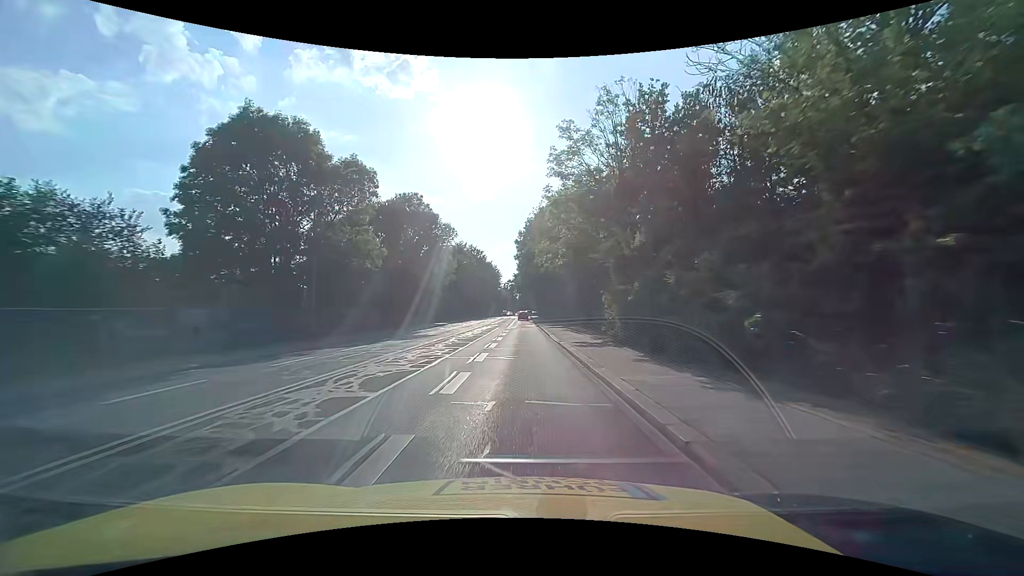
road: secondary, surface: asphalt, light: Day
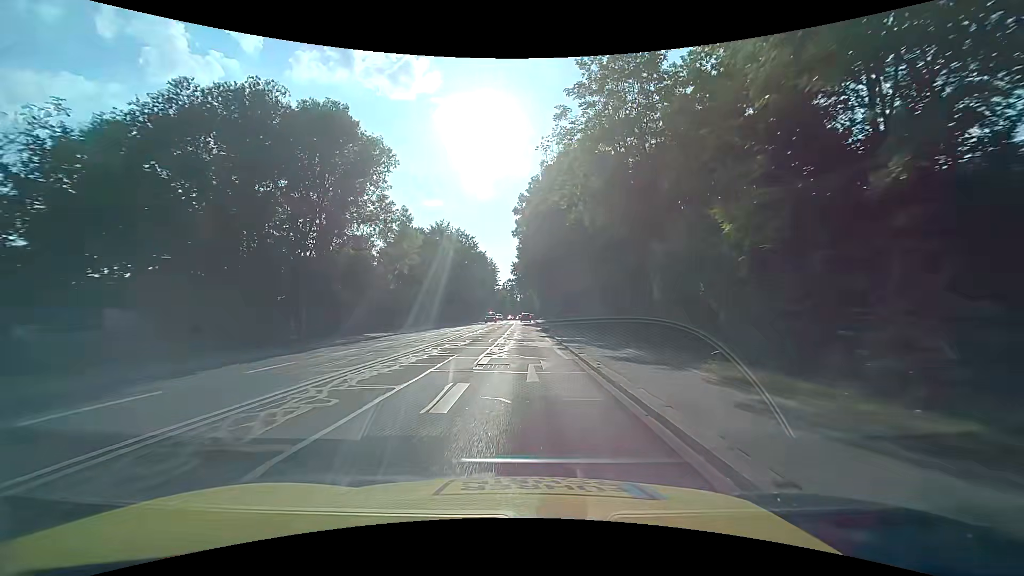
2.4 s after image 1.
(-0.1, +31.6) m; 0°
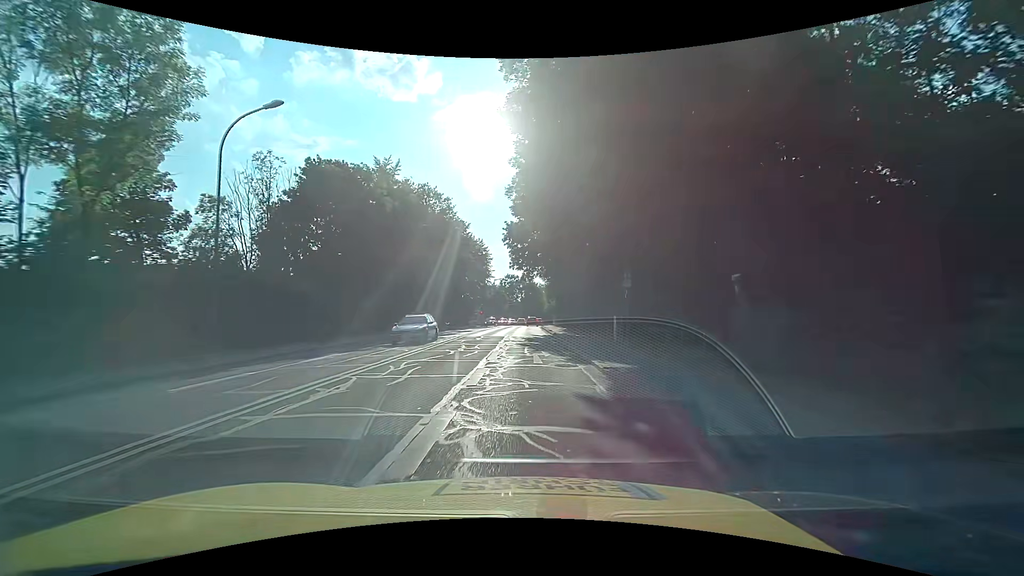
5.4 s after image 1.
(+0.1, +39.1) m; 0°
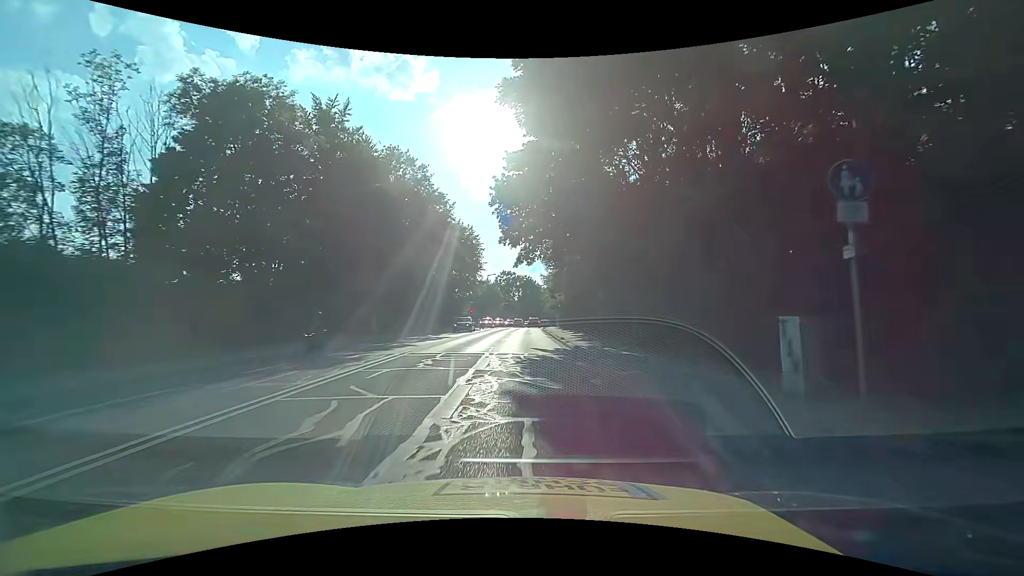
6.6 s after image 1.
(-0.1, +15.4) m; 0°
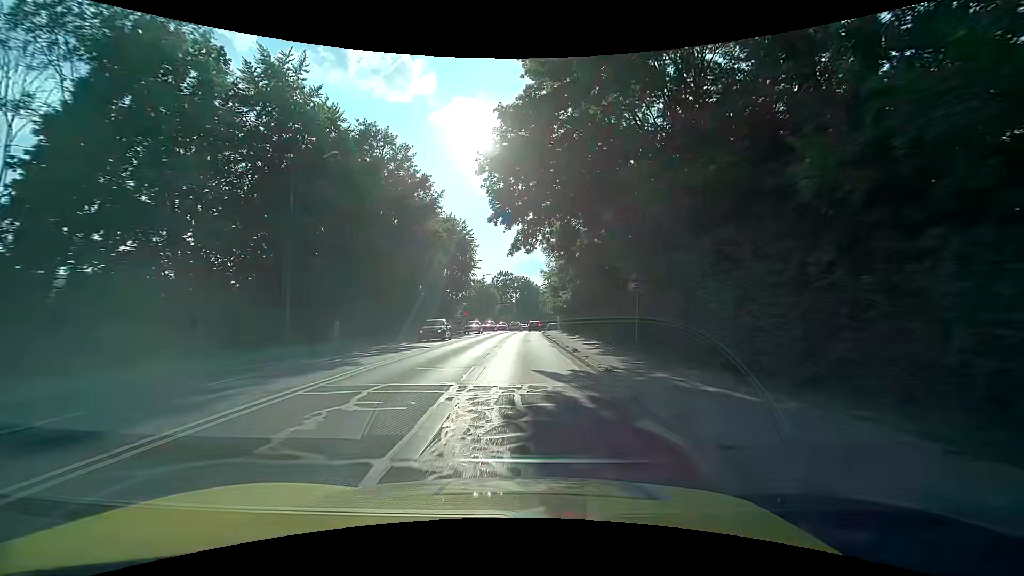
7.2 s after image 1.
(0.0, +7.7) m; +1°
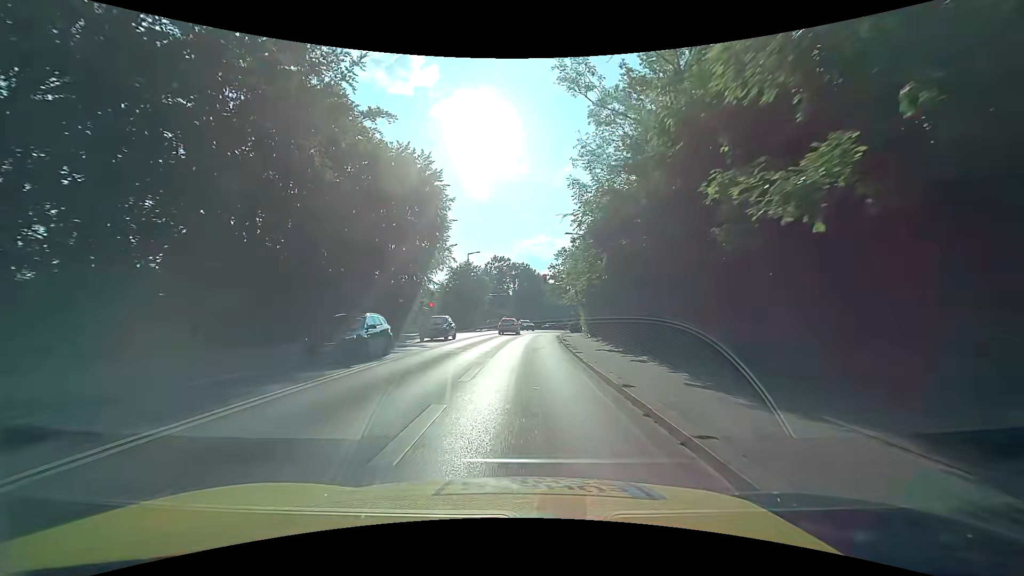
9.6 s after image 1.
(-0.1, +30.4) m; -1°
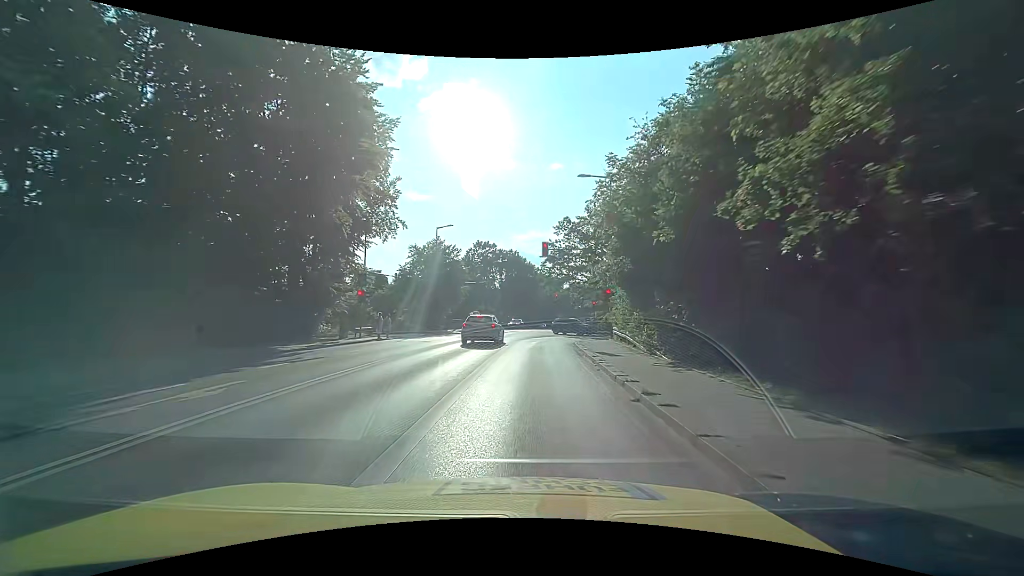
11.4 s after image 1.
(+0.5, +20.8) m; +2°
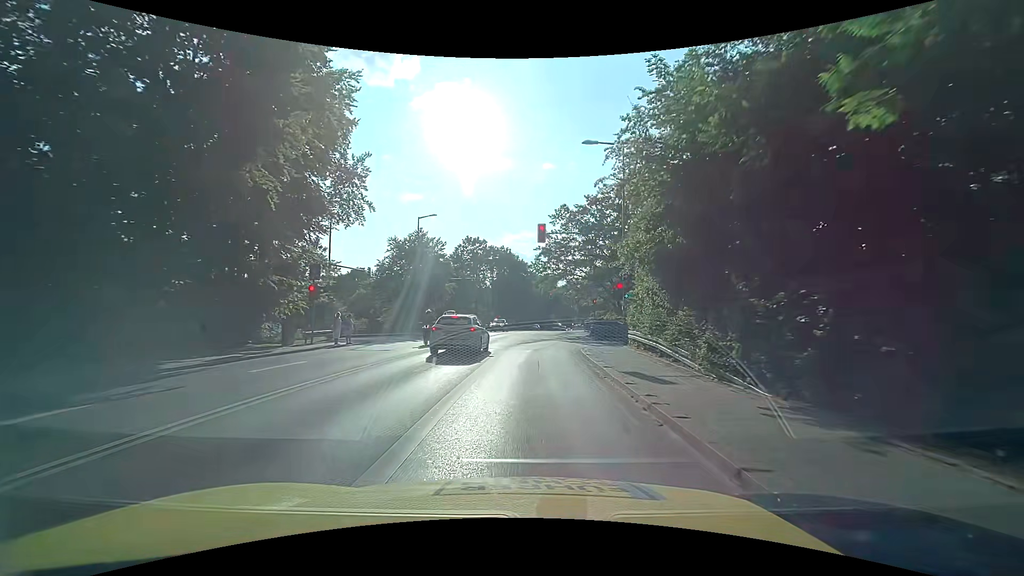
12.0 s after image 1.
(0.0, +6.4) m; 0°
(0, +10) (+1, +20) (+3, +30) (+10, +36) (+20, +38) (+30, +37) (+40, +35) (+50, +33) (+59, +31) (+69, +29) m
